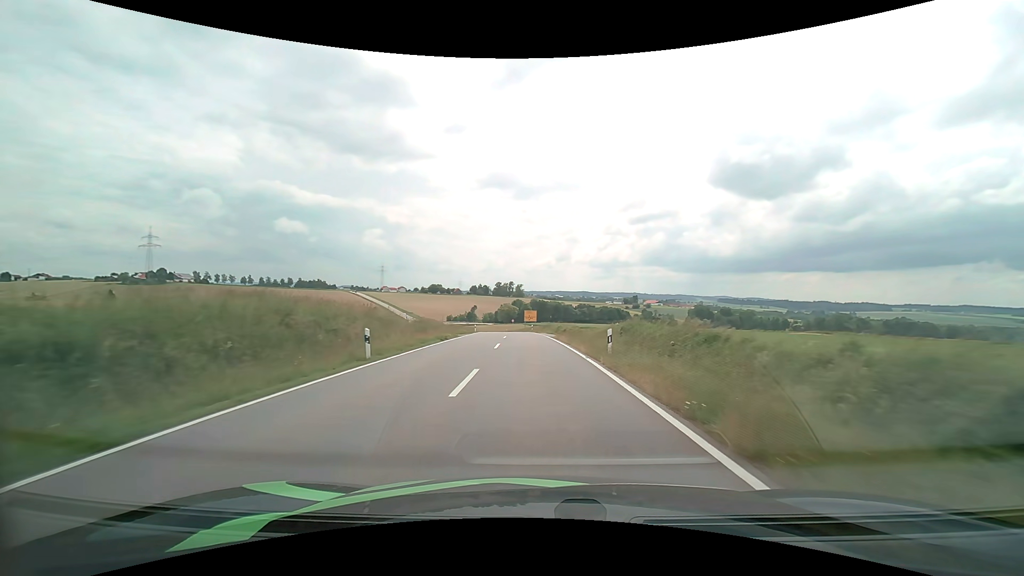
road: tertiary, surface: asphalt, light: Day
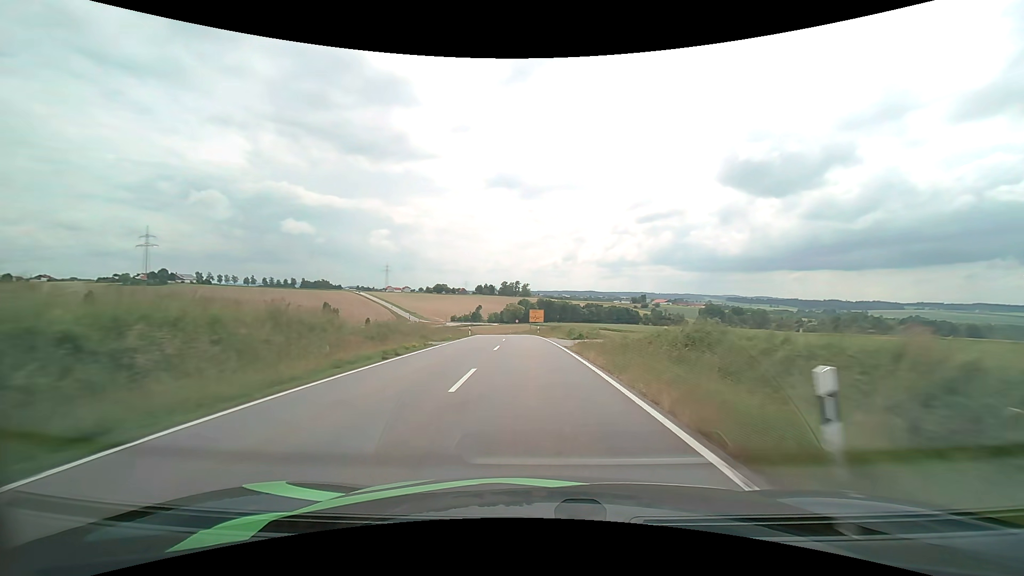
(-0.1, +11.6) m; -1°
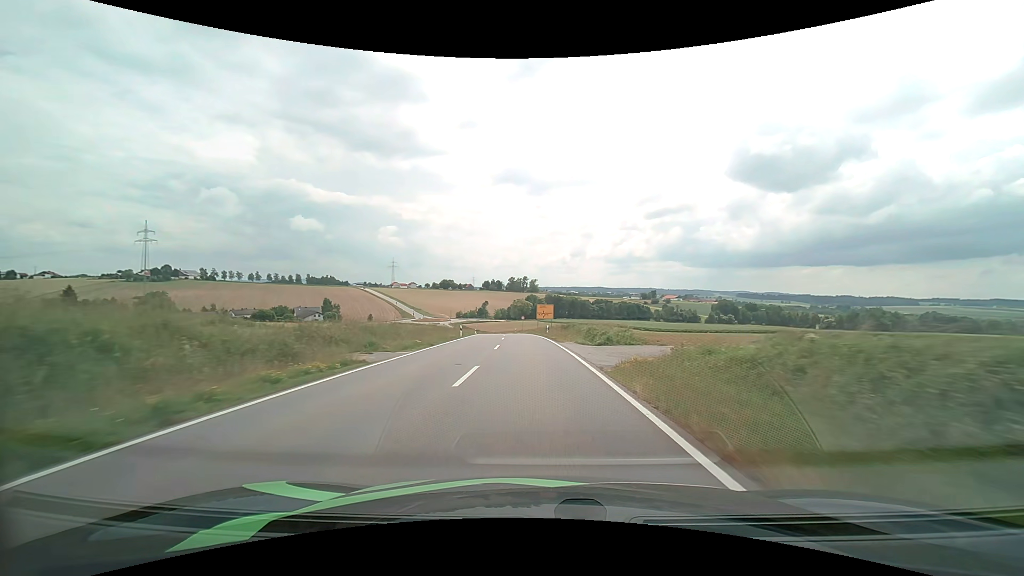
(-0.1, +11.7) m; -1°
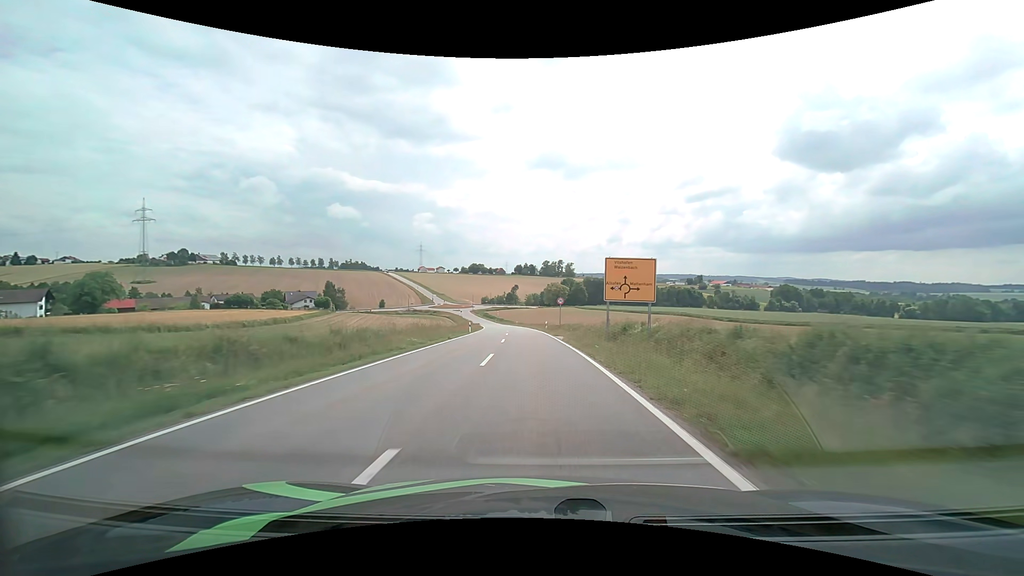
(-1.6, +45.7) m; -4°
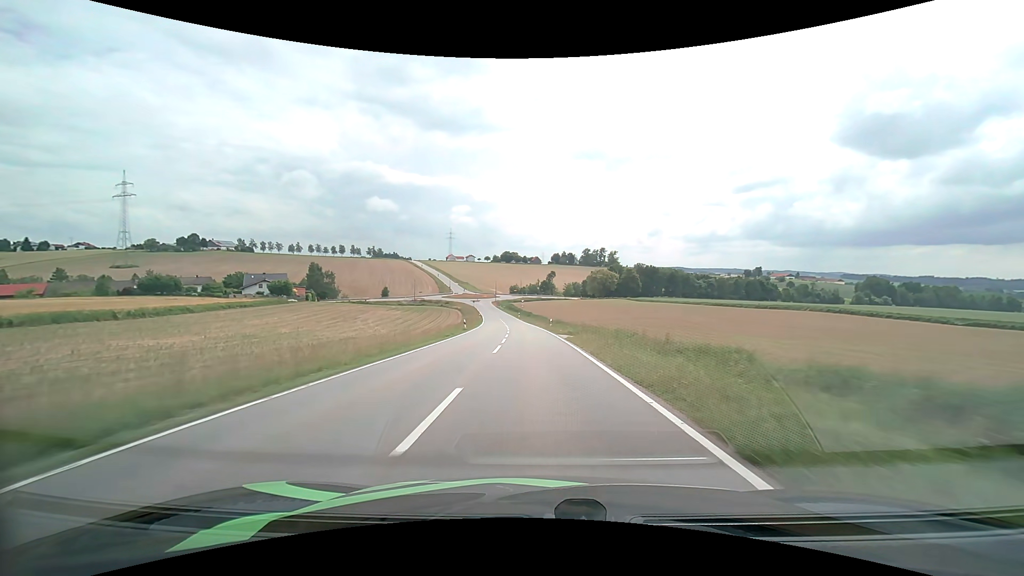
(-2.2, +57.6) m; -4°
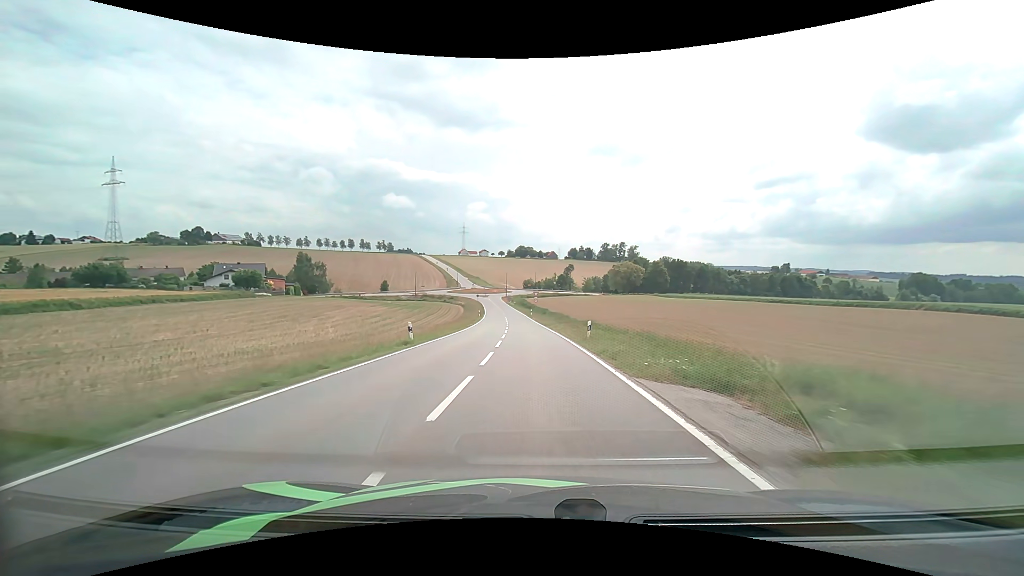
(-0.4, +23.5) m; -2°
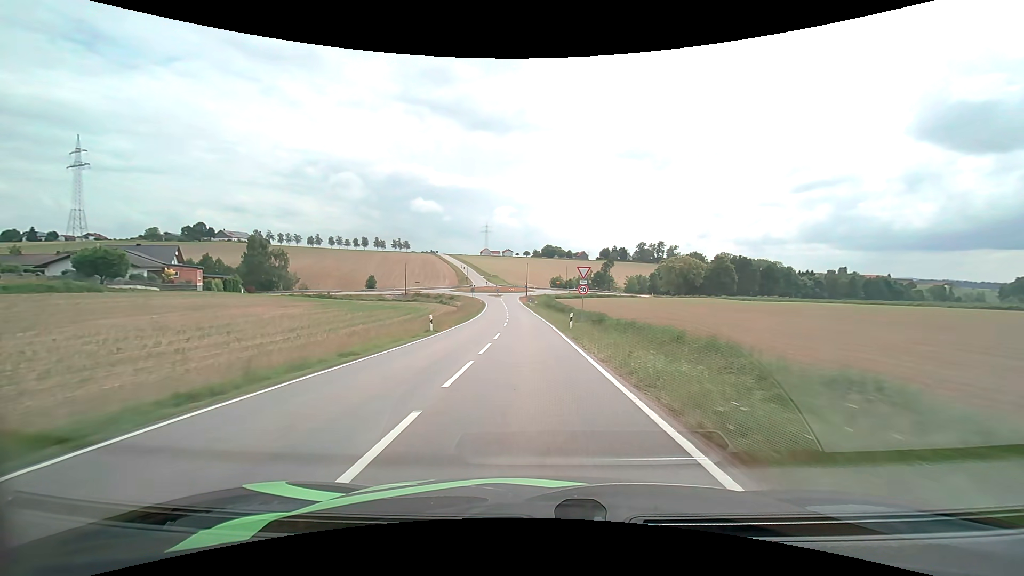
(-1.3, +46.4) m; -3°
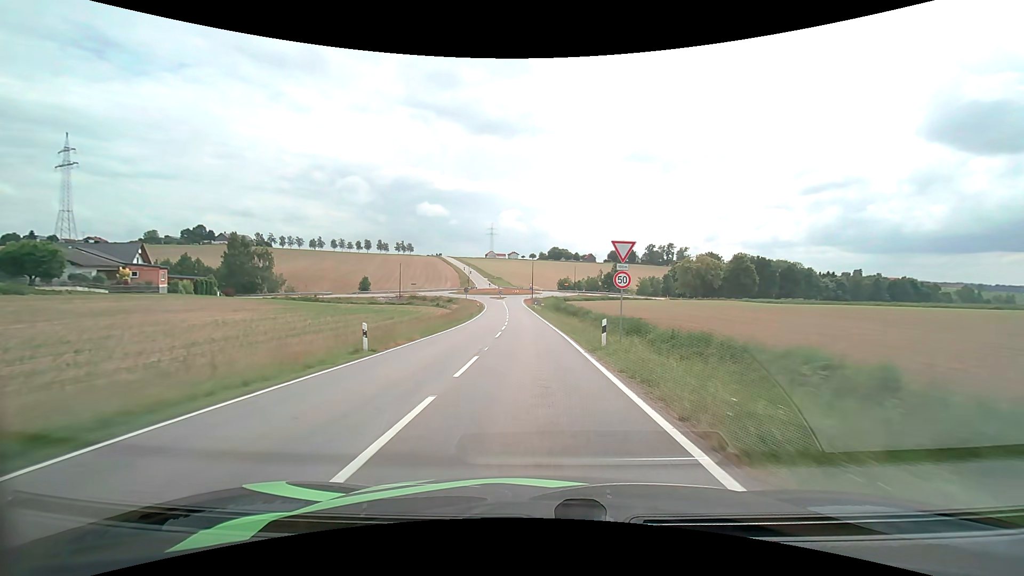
(-0.1, +11.3) m; -1°
(0, +10) (0, +20) (0, +30) (-1, +40) (-1, +50) (-2, +60) (-3, +70) (-4, +80) (-4, +90) (-5, +100) m
